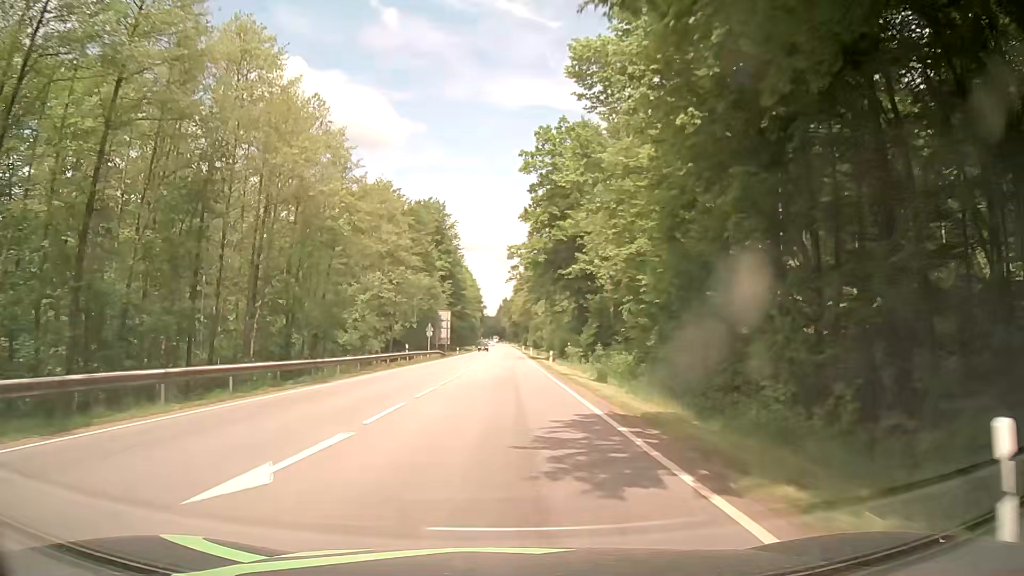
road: secondary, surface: asphalt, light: Day
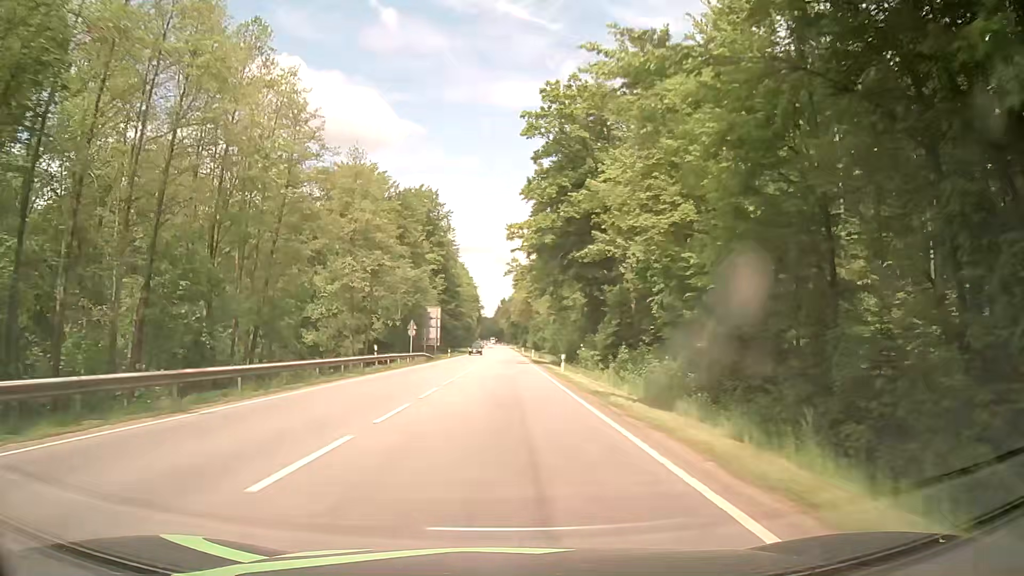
(0.0, +11.7) m; 0°
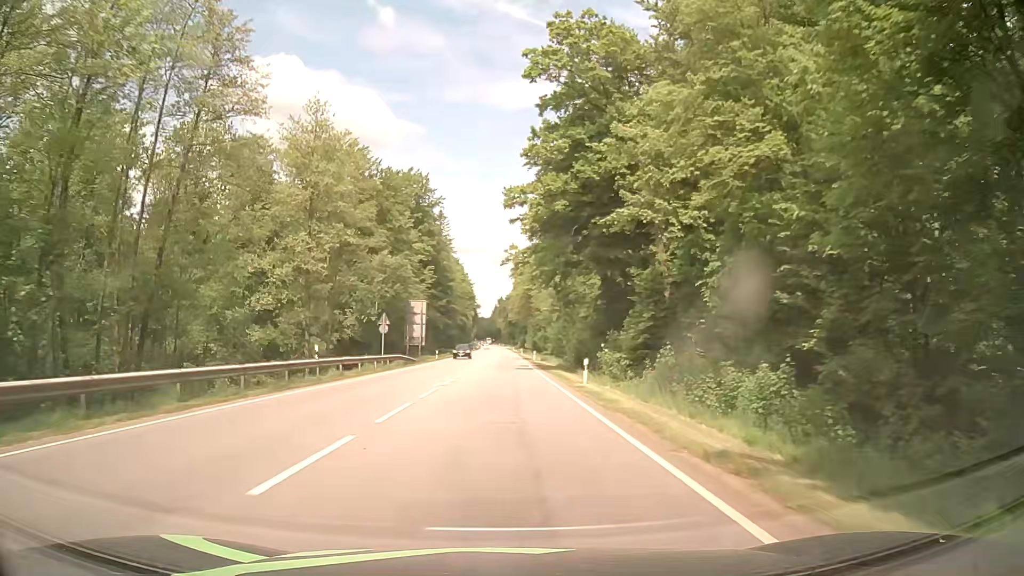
(0.0, +12.0) m; 0°
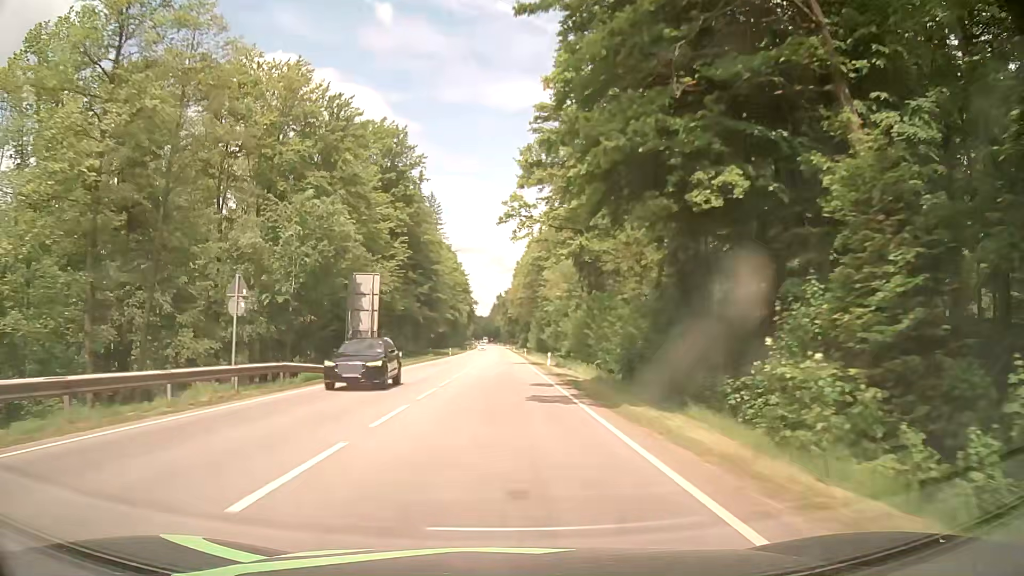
(+0.1, +24.9) m; 0°
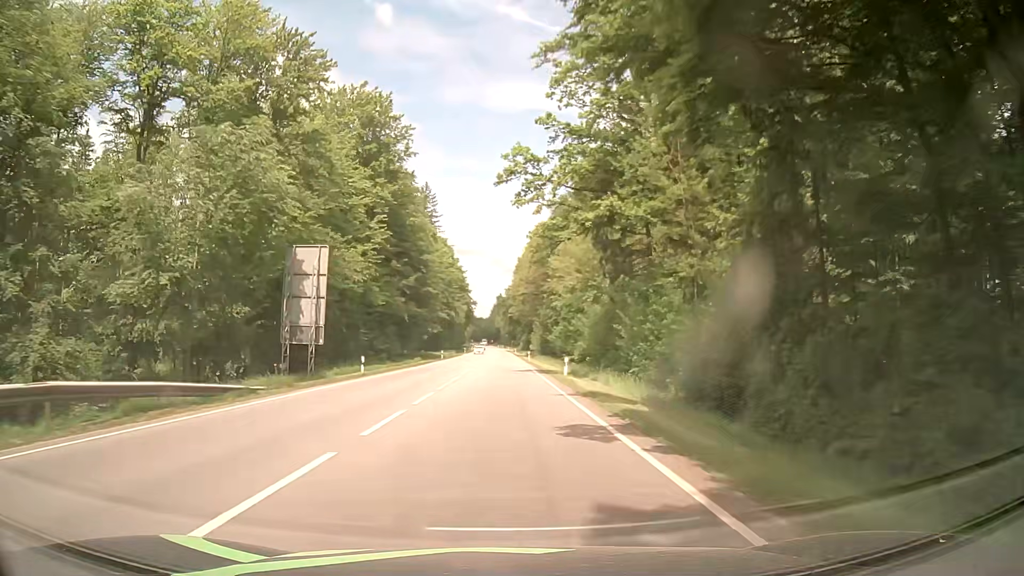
(0.0, +12.9) m; -1°
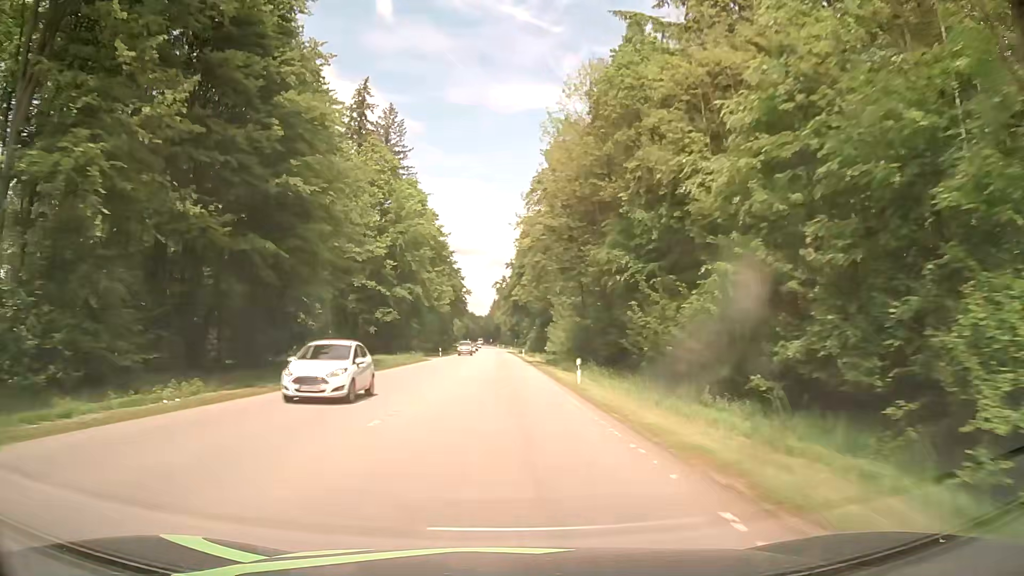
(+0.6, +54.0) m; +1°
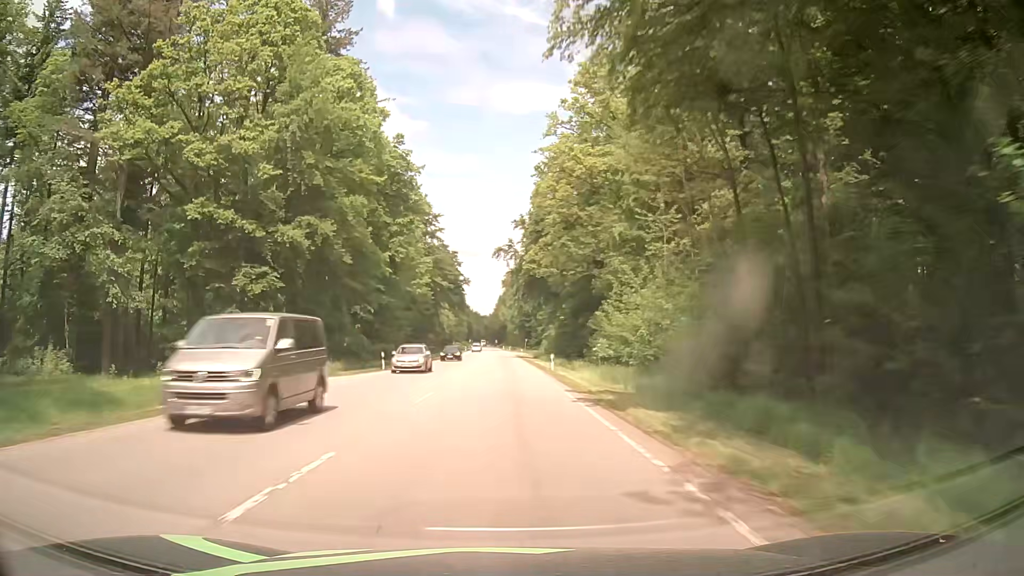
(-0.2, +43.1) m; -1°
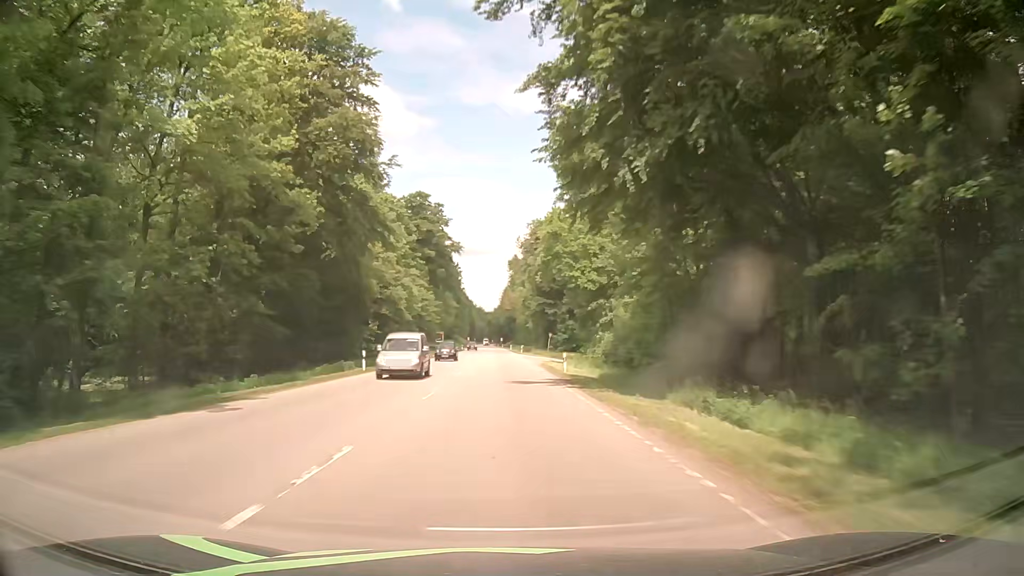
(-0.3, +60.2) m; -1°
(0, +10) (0, +20) (0, +30) (0, +40) (0, +50) (0, +60) (0, +70) (0, +80) (0, +90) (-1, +100) m
